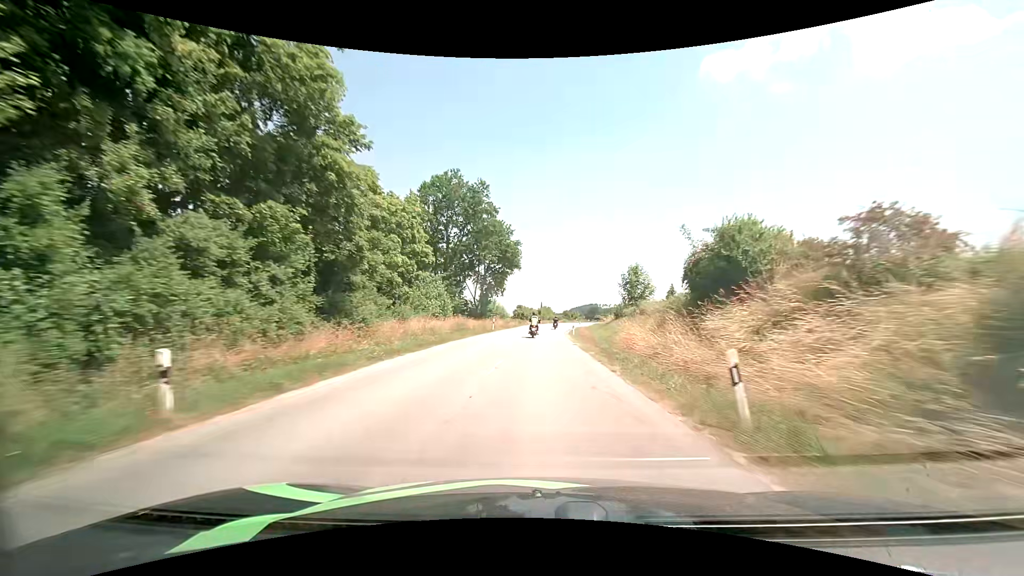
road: secondary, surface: asphalt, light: Day
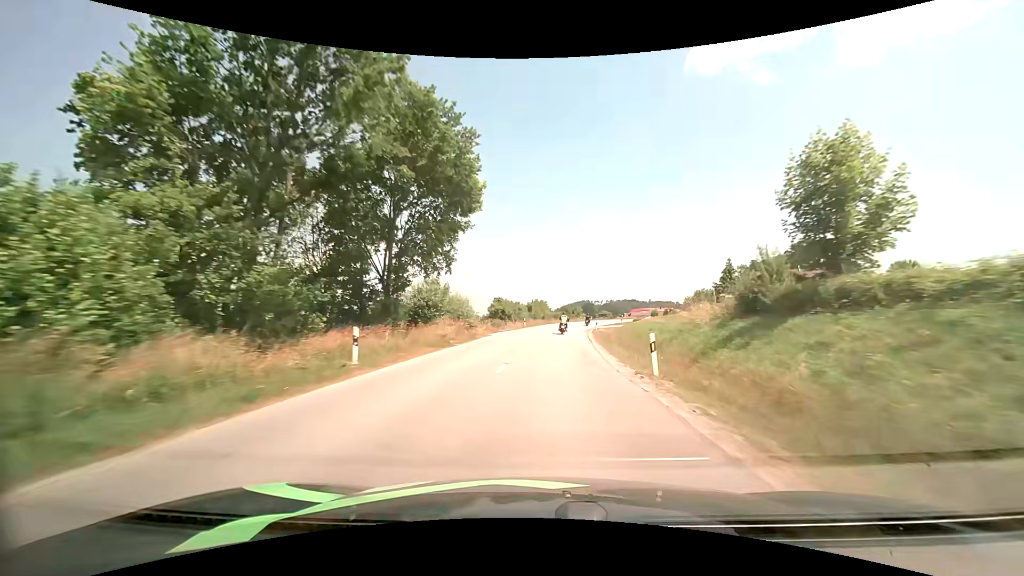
(+0.3, +34.8) m; +1°
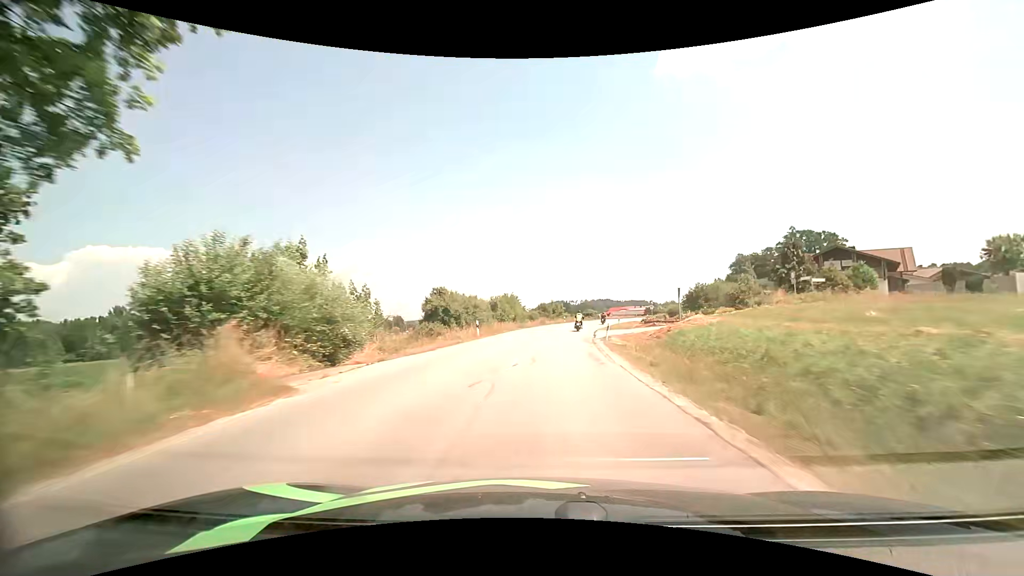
(+0.5, +23.7) m; +3°
(0, +10) (+1, +20) (+2, +30) (+3, +40) (+4, +50) (+6, +60) (+8, +69) (+11, +79) (+13, +89) (+16, +98) m
